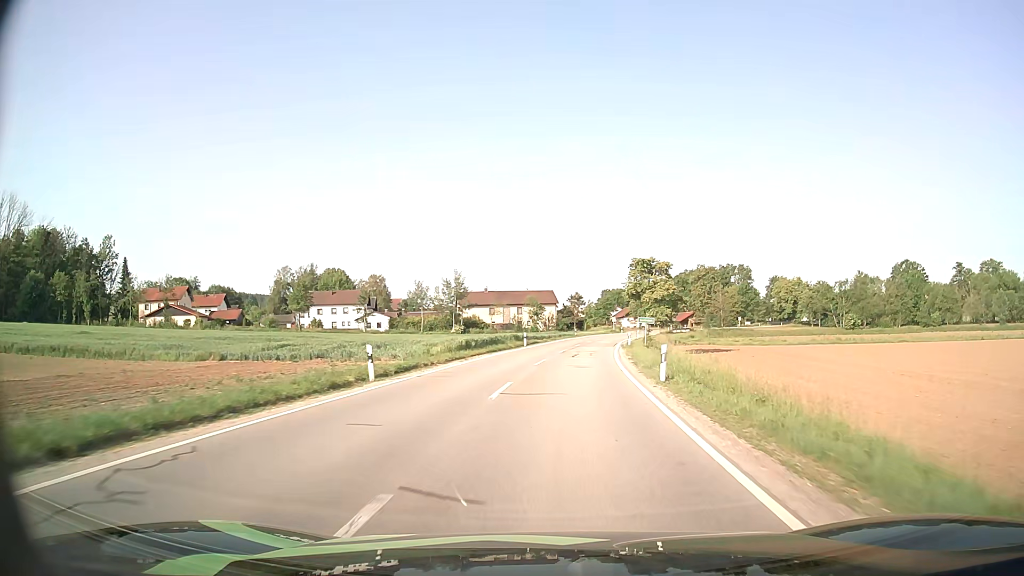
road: secondary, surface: asphalt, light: Day
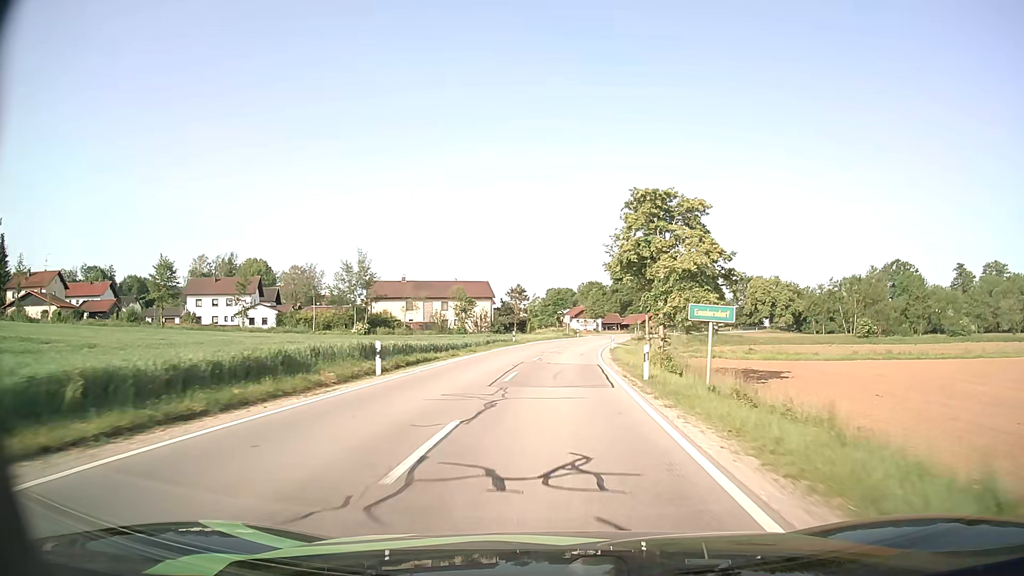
(+1.4, +29.5) m; +5°
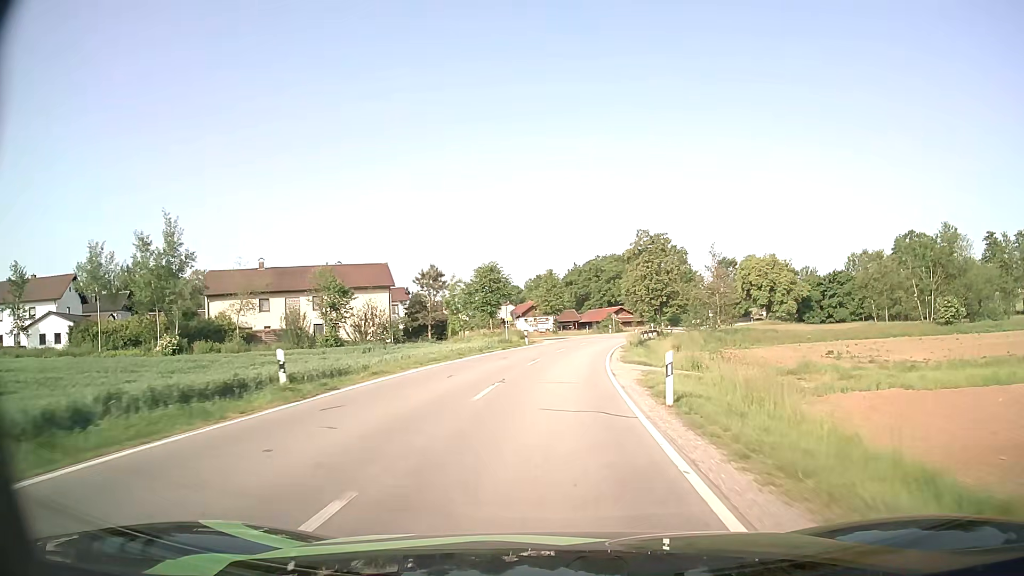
(+1.6, +38.2) m; +5°
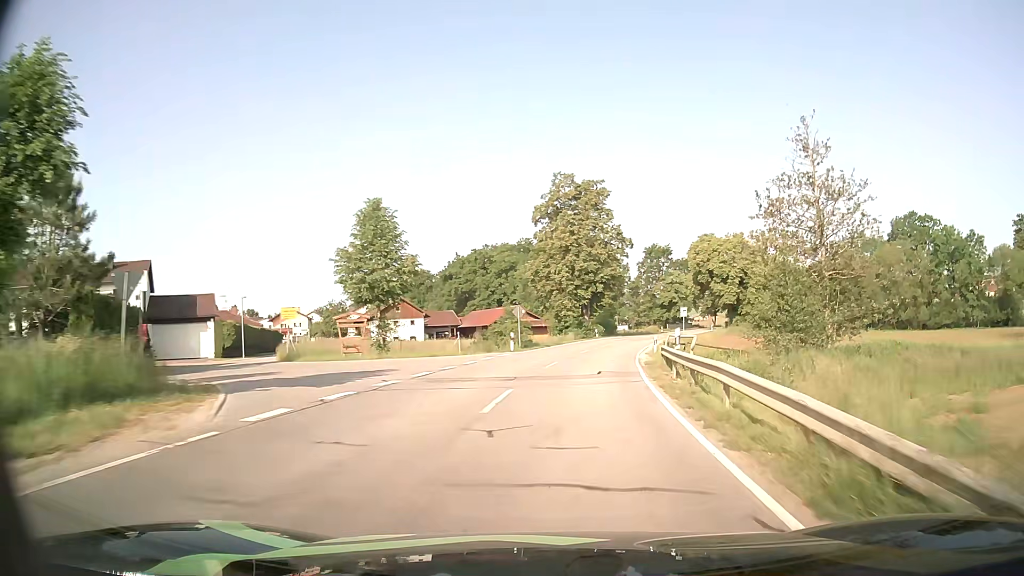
(+3.0, +47.2) m; +9°
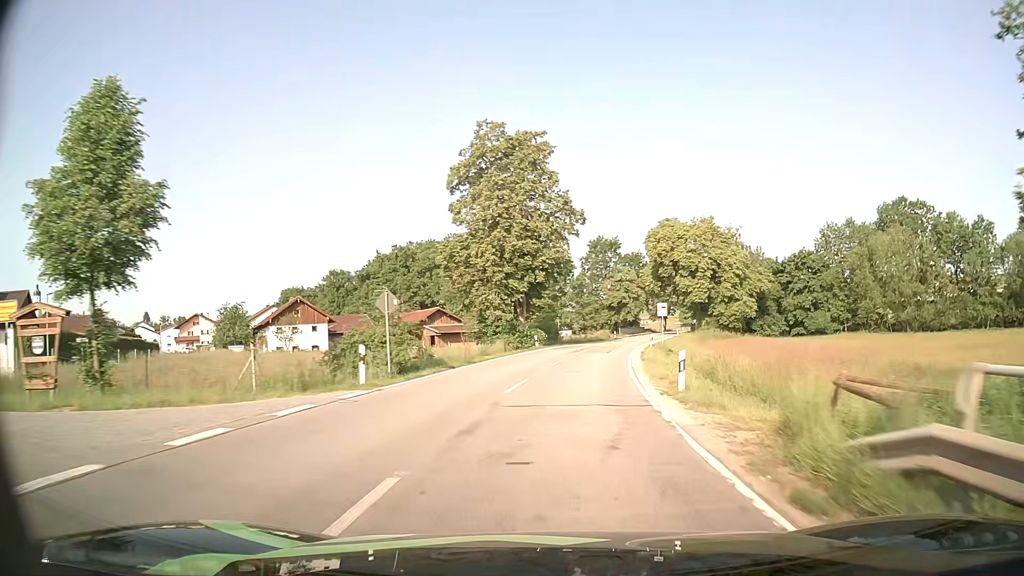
(+1.0, +19.4) m; +6°
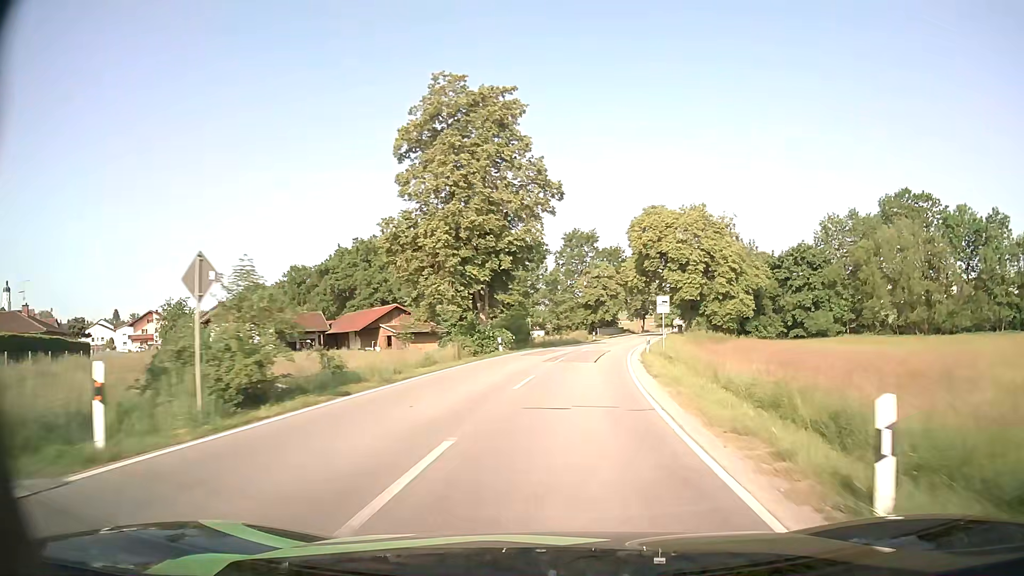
(+0.2, +9.9) m; +2°
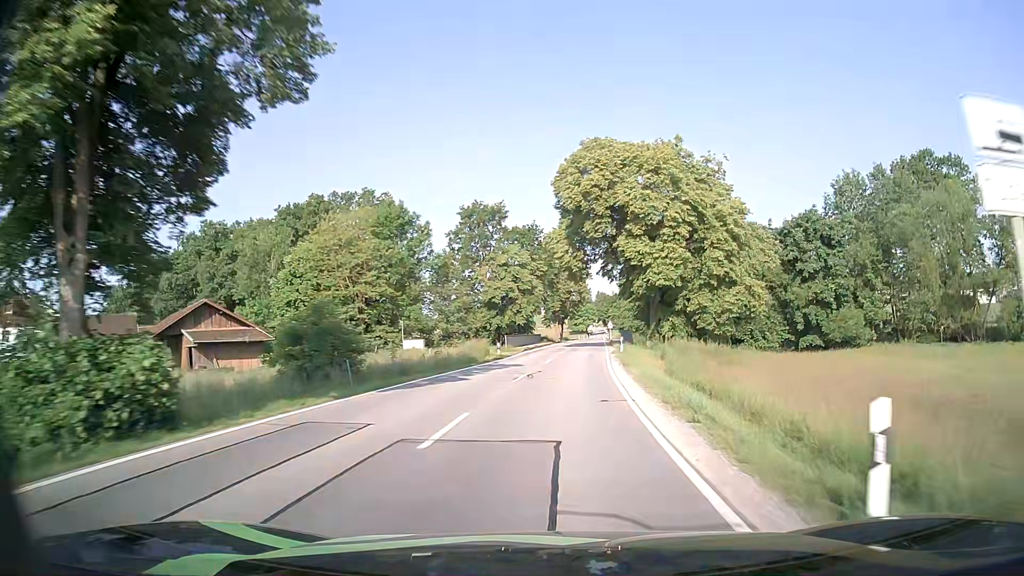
(+2.0, +30.3) m; +8°
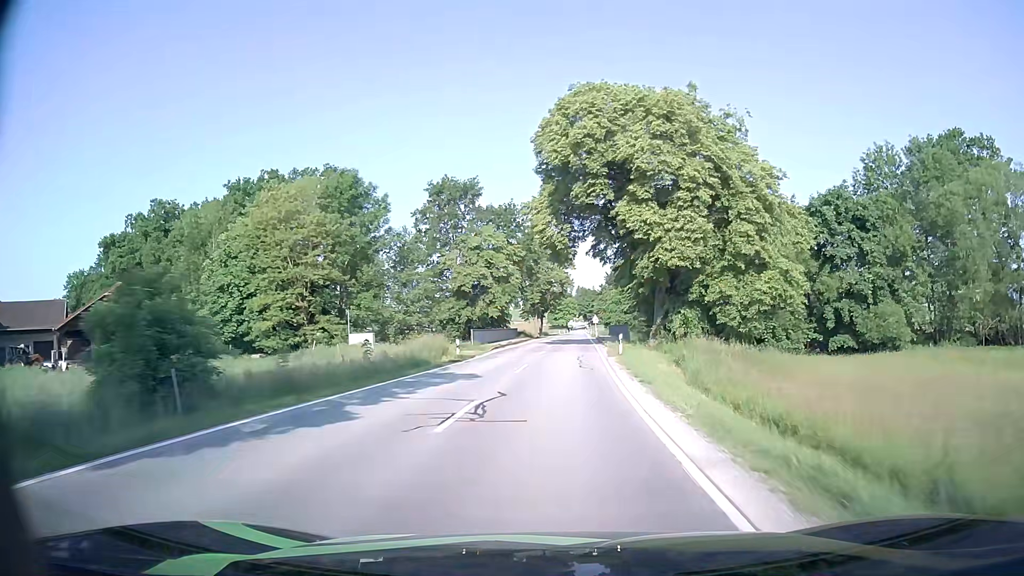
(+0.2, +10.3) m; +1°
(0, +10) (+1, +20) (+1, +30) (+2, +40) (+2, +50) (+3, +60) (+4, +70) (+4, +80) (+5, +90) (+5, +100) m
